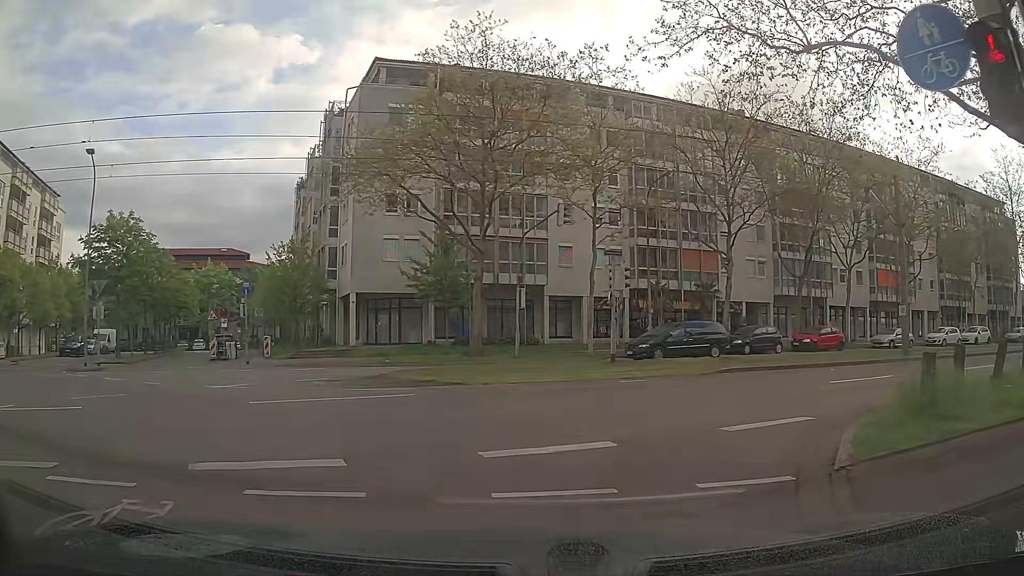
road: residential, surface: asphalt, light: Day
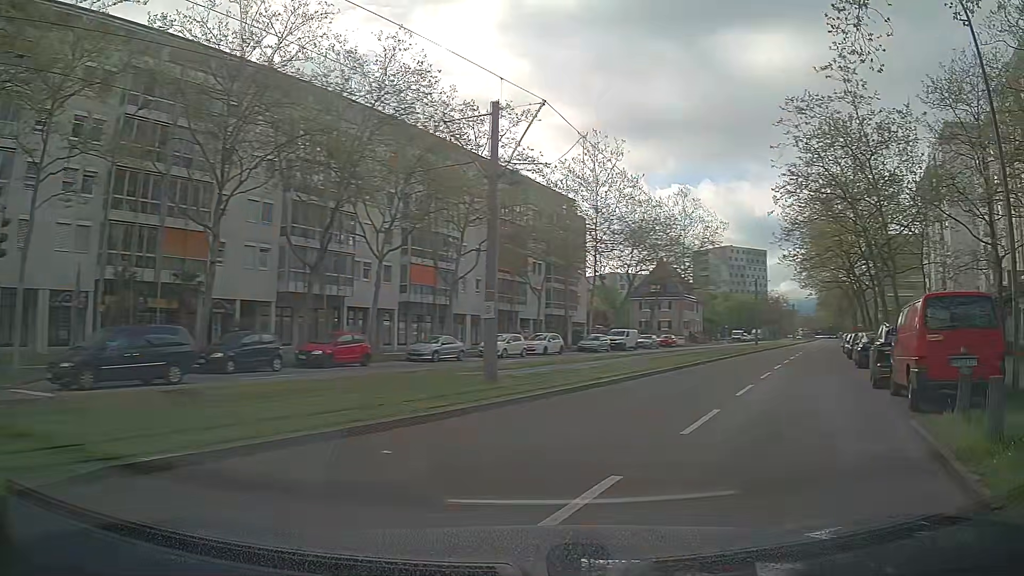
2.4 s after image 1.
(+3.7, +10.9) m; +45°
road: tertiary
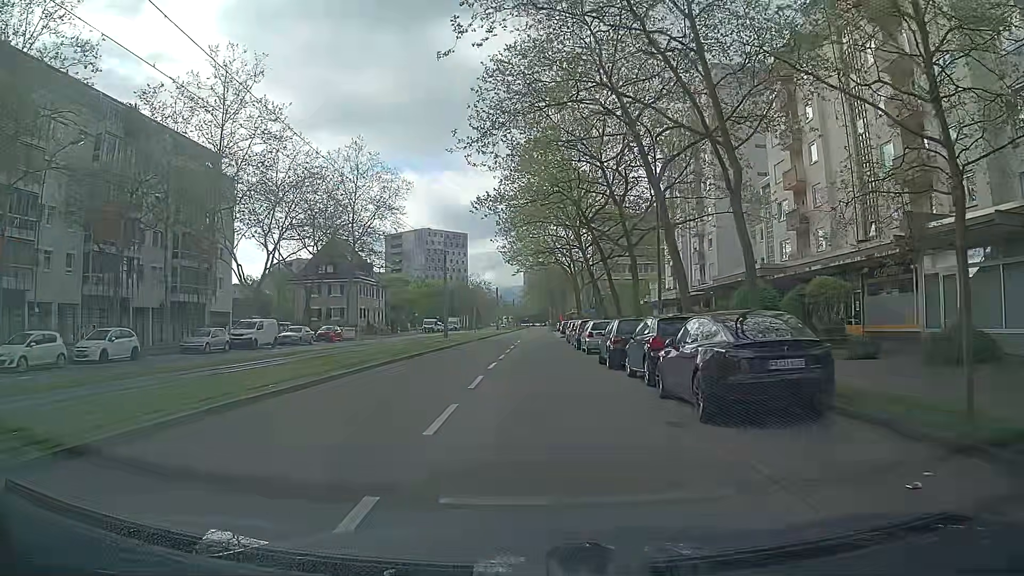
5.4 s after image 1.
(+6.0, +17.7) m; +24°
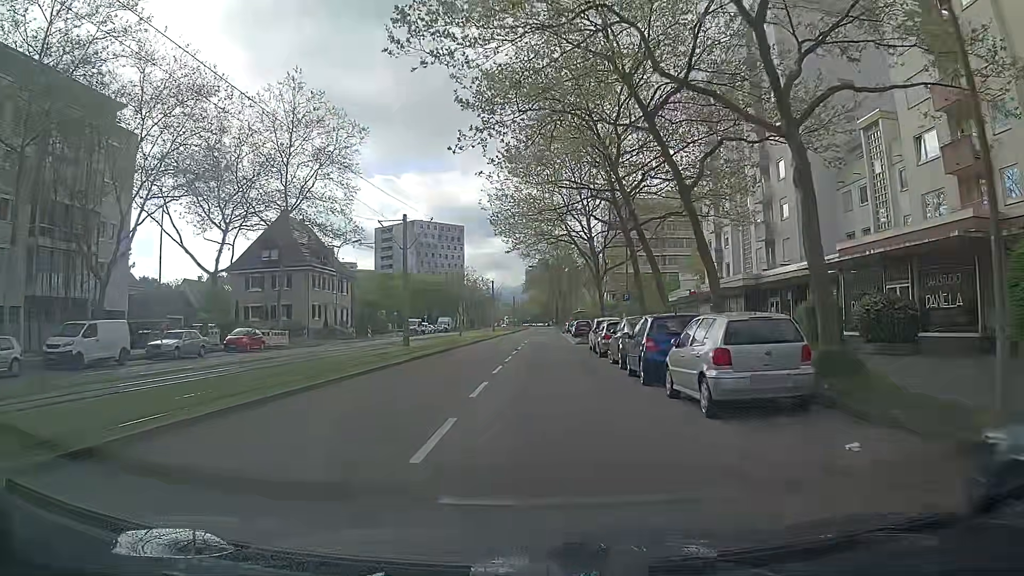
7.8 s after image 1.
(-0.2, +19.4) m; 0°
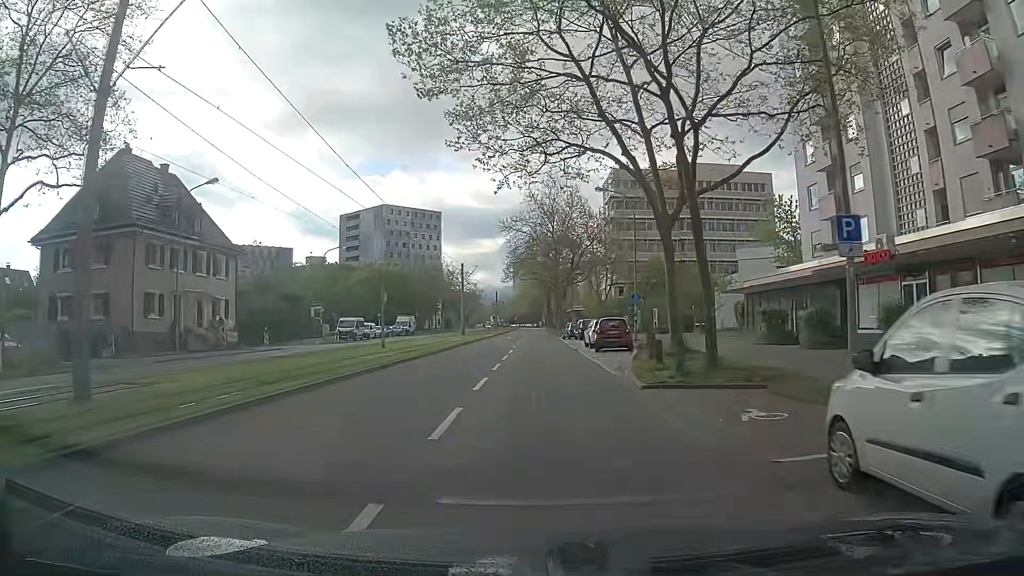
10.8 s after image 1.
(+0.1, +28.5) m; +2°
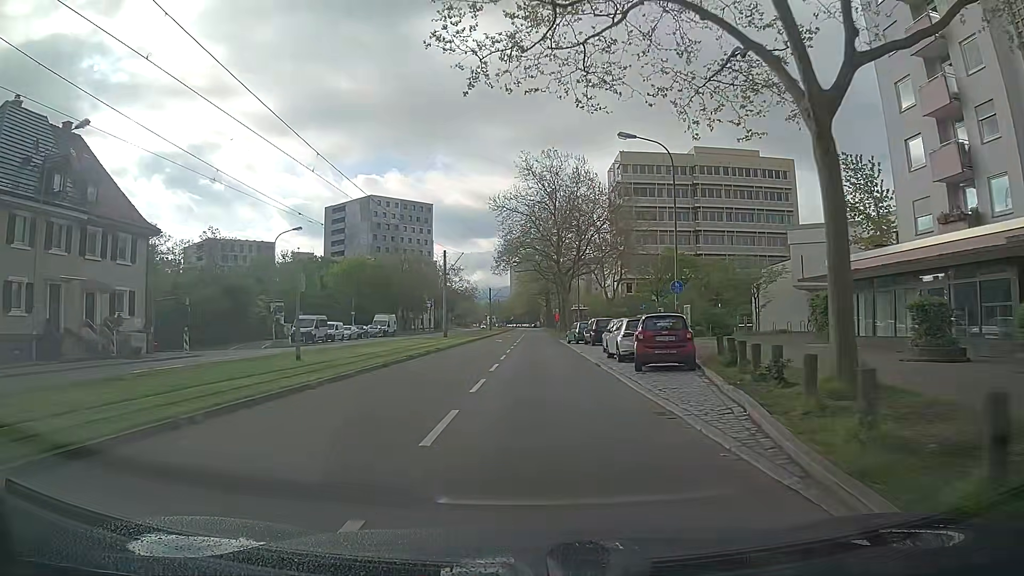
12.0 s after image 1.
(-0.2, +12.4) m; -1°
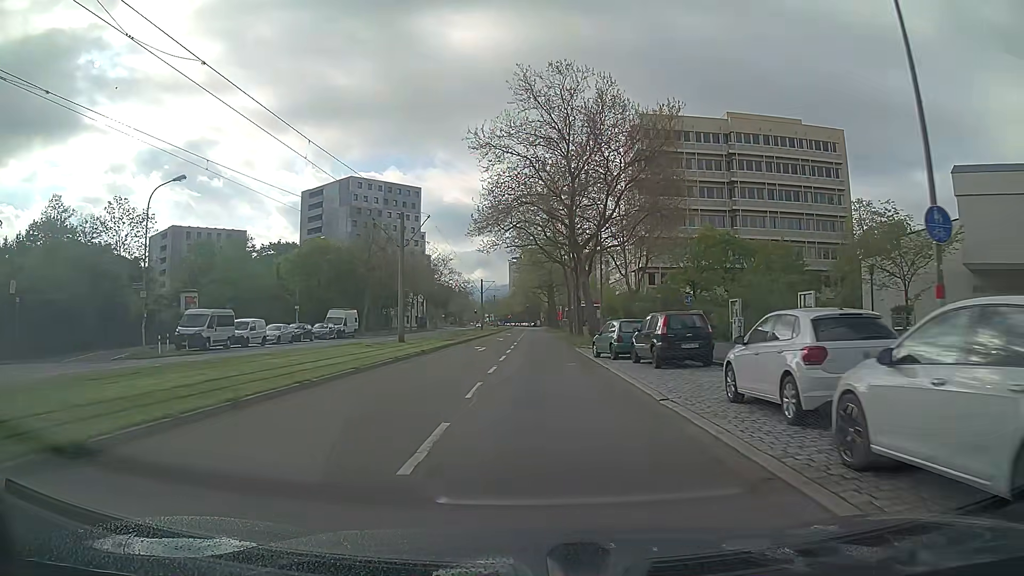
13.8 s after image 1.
(0.0, +19.6) m; 0°
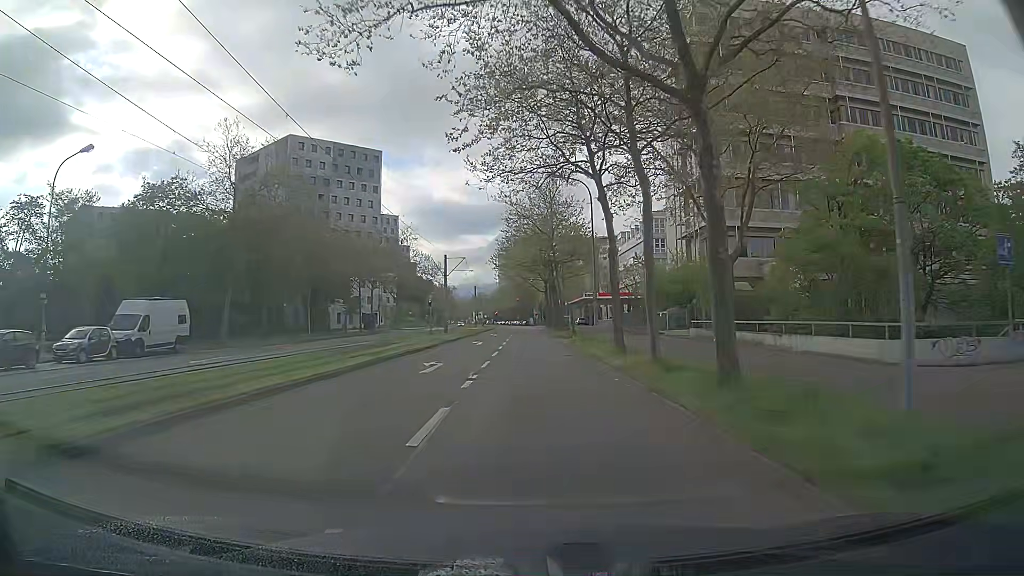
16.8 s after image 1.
(+0.3, +34.2) m; +1°
(0, +10) (0, +20) (0, +30) (0, +40) (0, +50) (0, +60) (0, +70) (0, +80) (0, +90) (-1, +100) m
